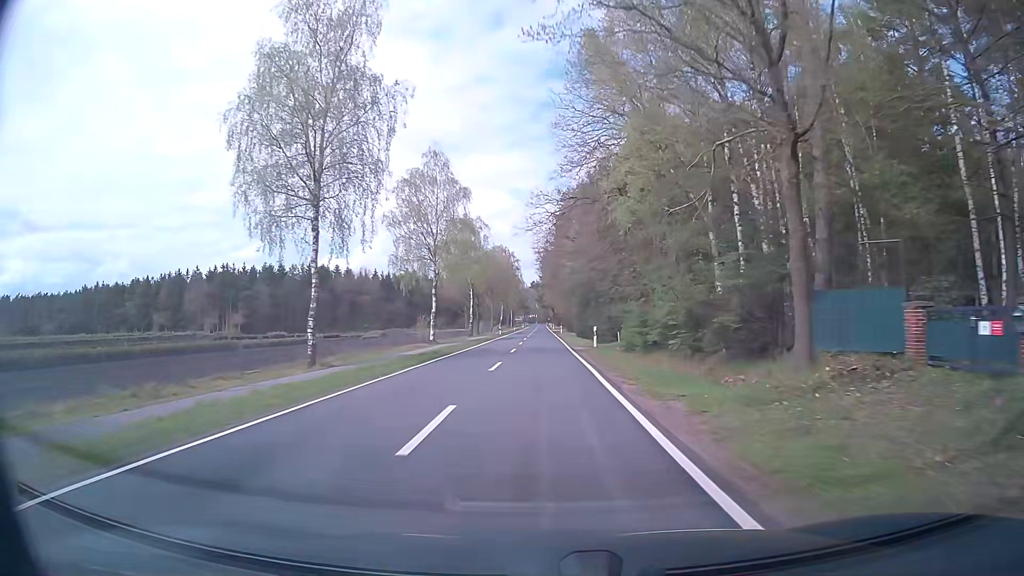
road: secondary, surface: asphalt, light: Day
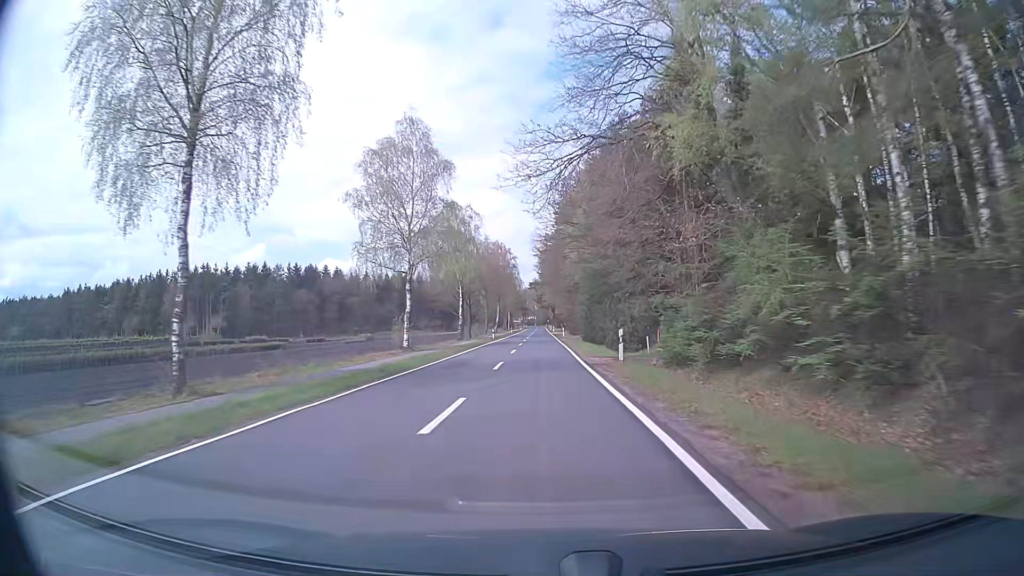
(+0.1, +10.8) m; 0°
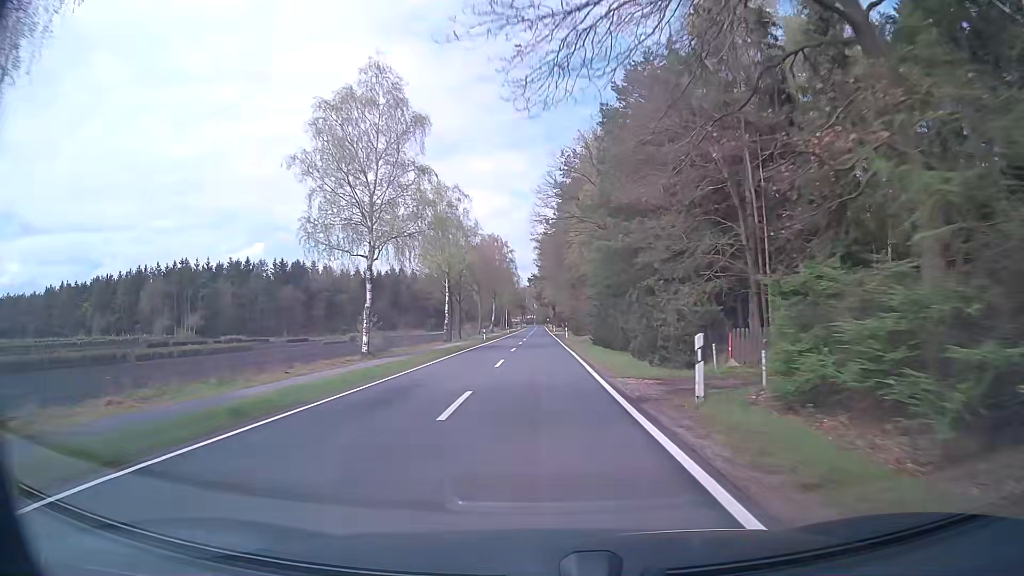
(0.0, +10.8) m; 0°
(0, +10) (0, +20) (0, +30) (0, +40) (0, +50) (0, +60) (0, +70) (0, +80) (0, +90) (0, +100) m
